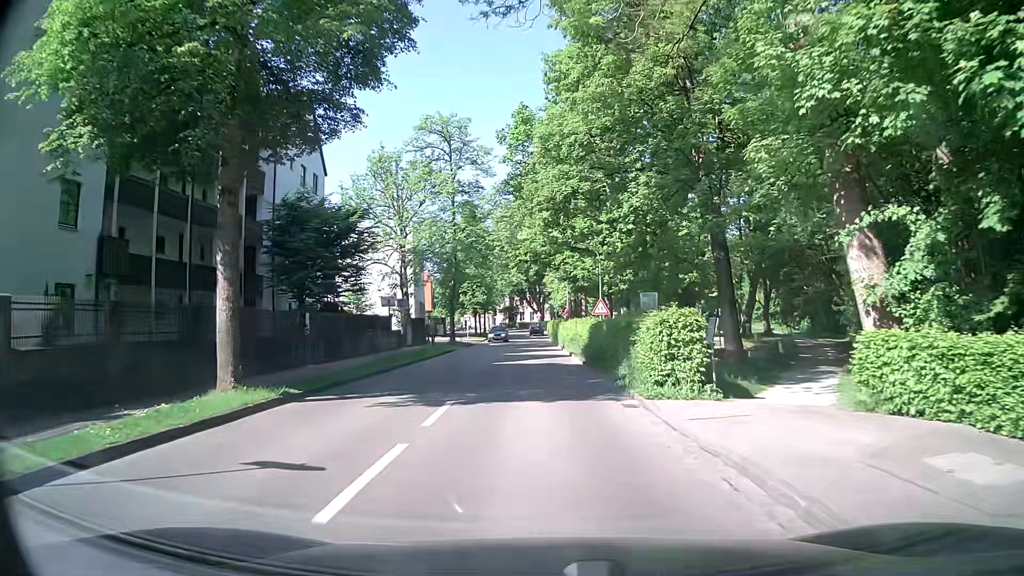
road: residential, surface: asphalt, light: Day
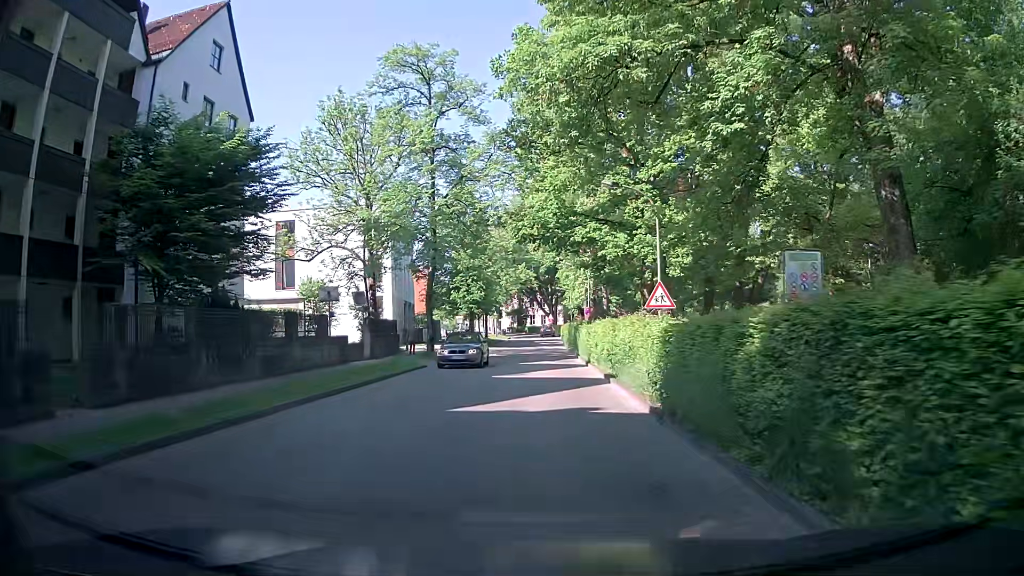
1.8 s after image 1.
(+0.2, +13.9) m; +1°
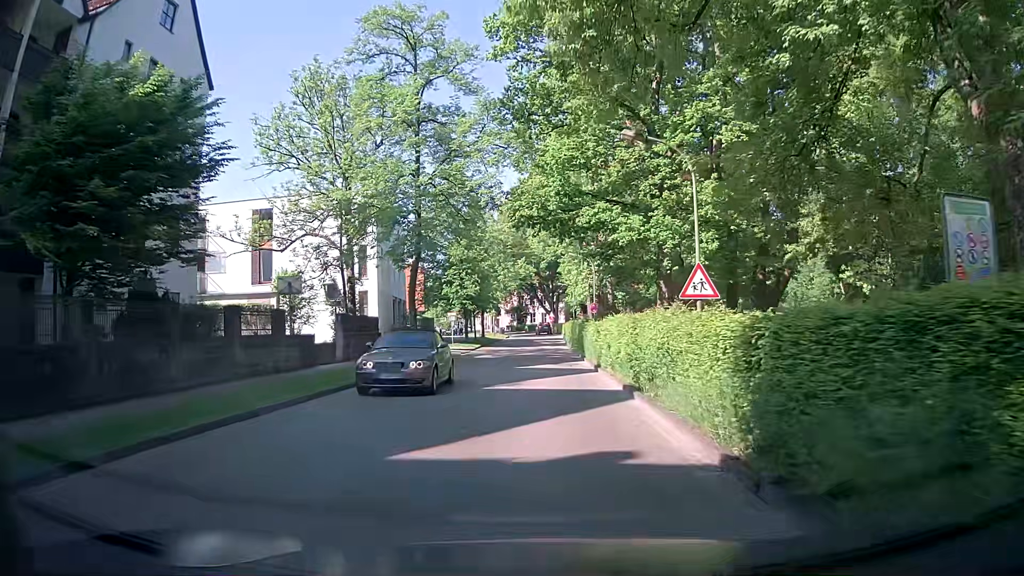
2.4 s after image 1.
(0.0, +4.6) m; 0°
